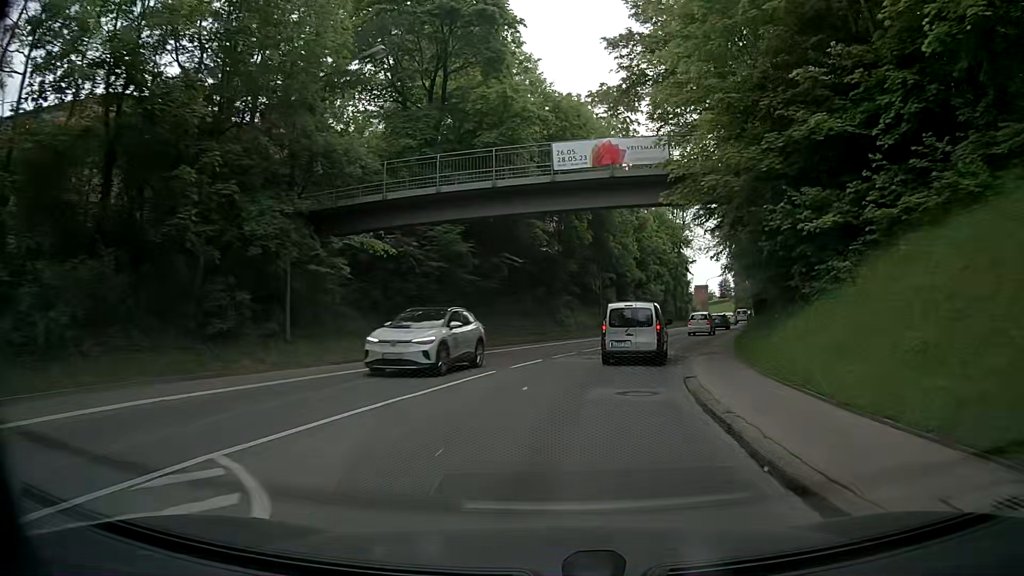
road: secondary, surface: asphalt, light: Day
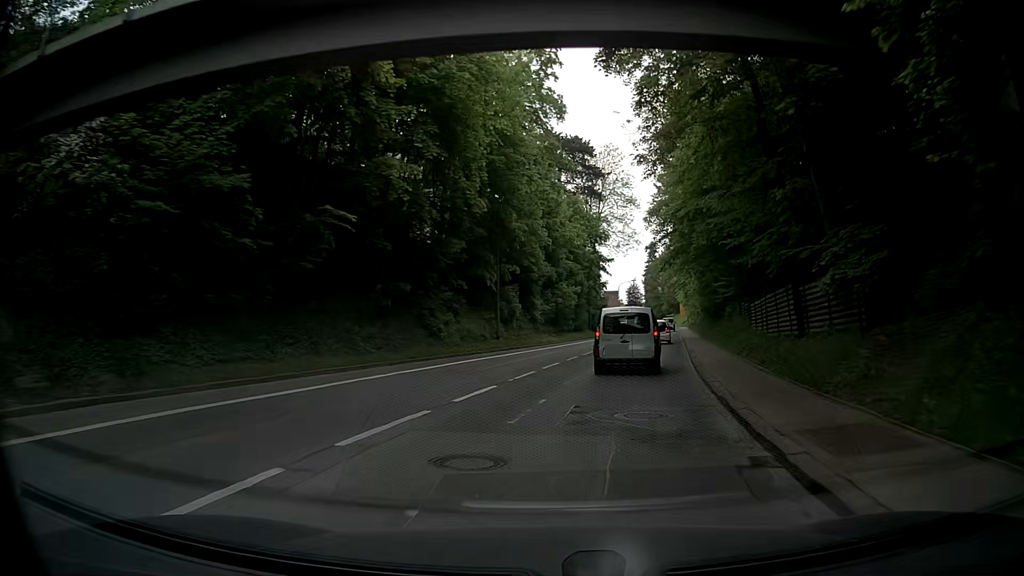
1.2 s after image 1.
(+1.4, +15.5) m; +9°
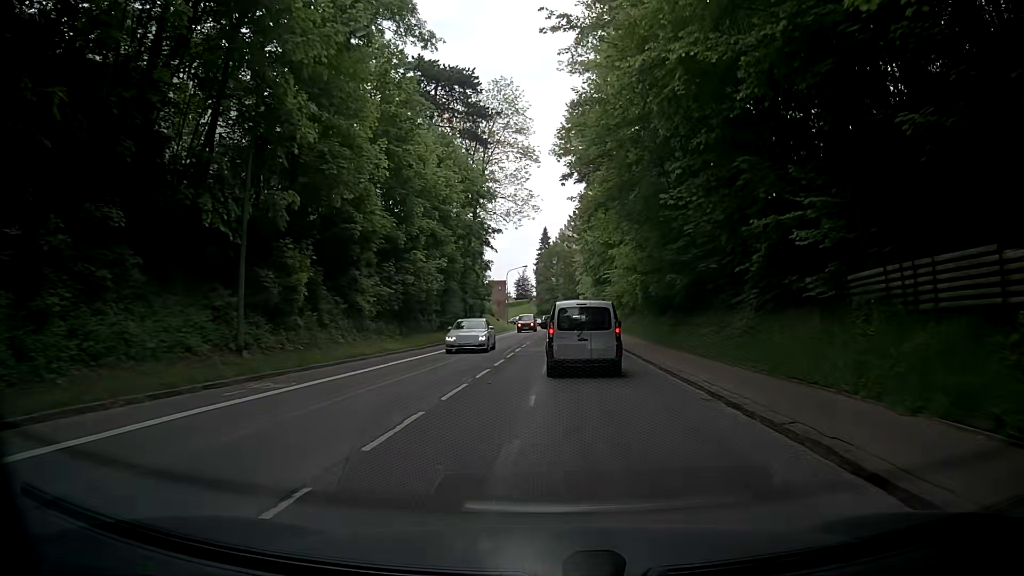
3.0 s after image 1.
(+1.9, +22.4) m; +9°
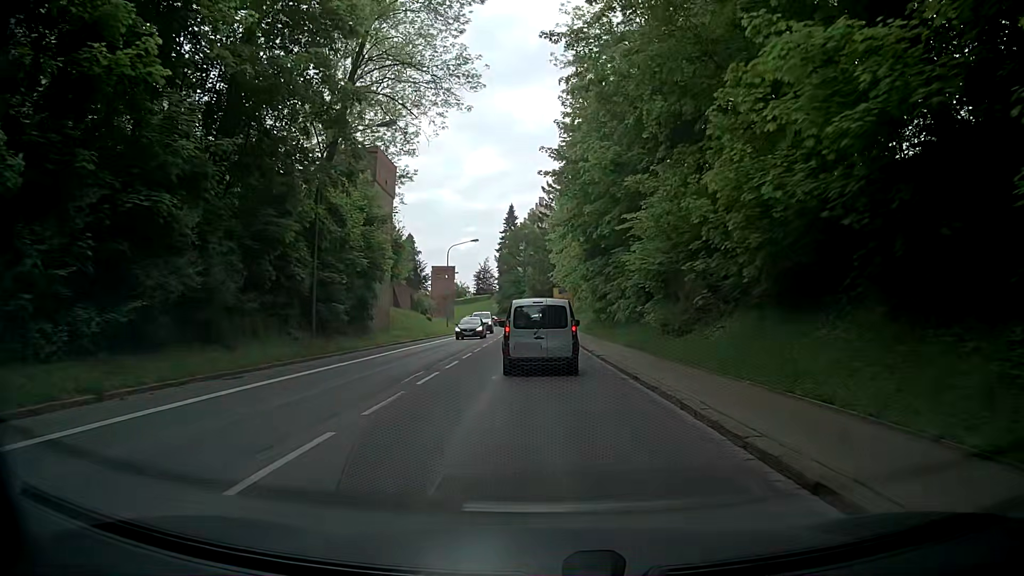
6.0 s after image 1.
(+1.5, +33.1) m; +2°
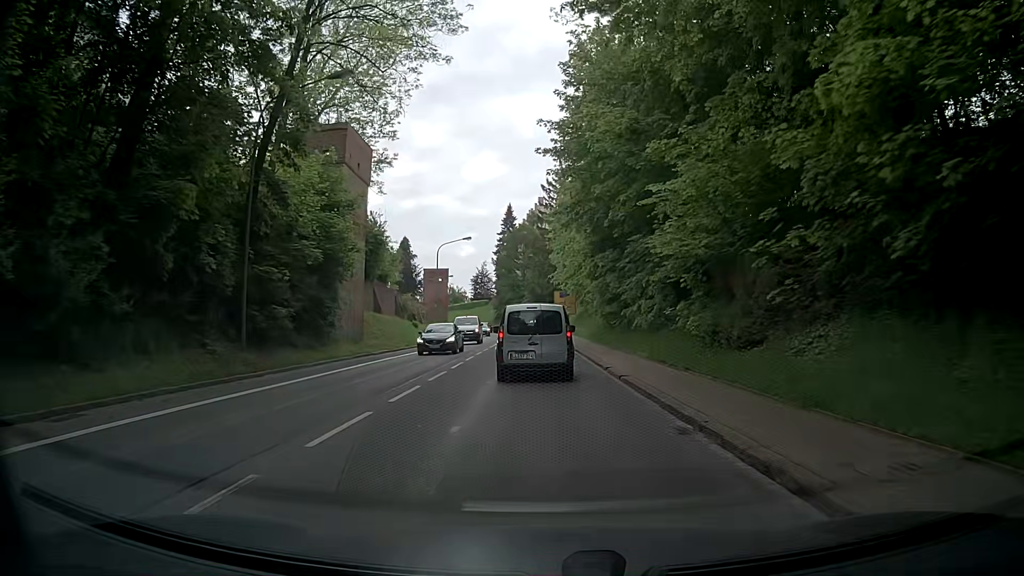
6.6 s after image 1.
(+0.1, +6.6) m; +1°
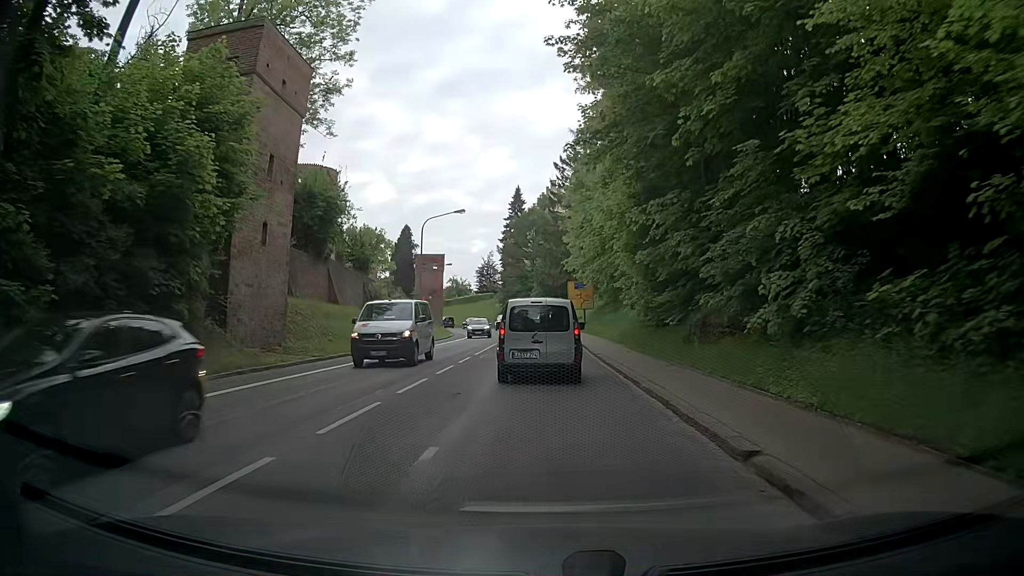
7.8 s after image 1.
(-0.1, +13.0) m; +1°
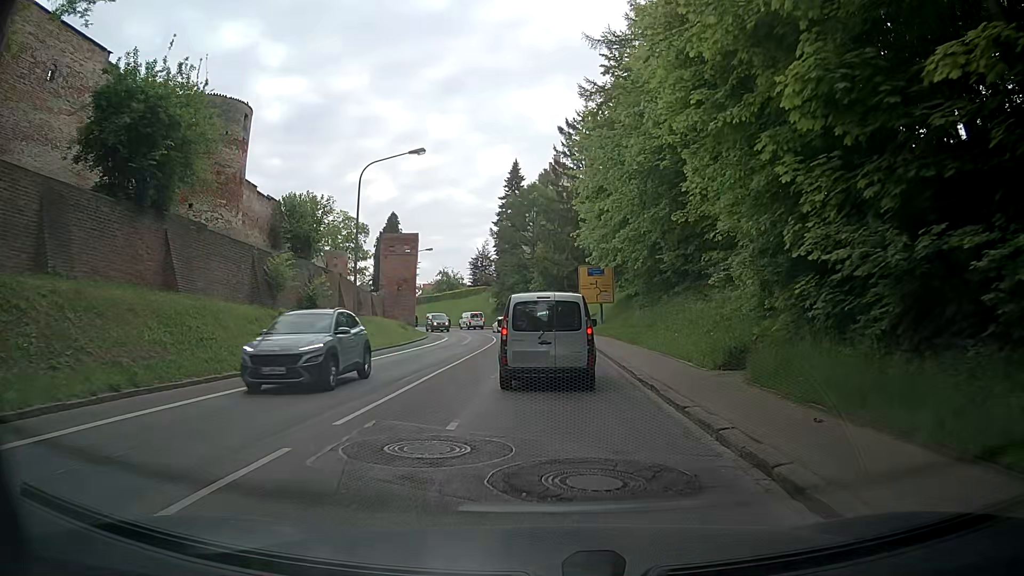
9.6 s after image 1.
(-0.6, +17.3) m; -2°
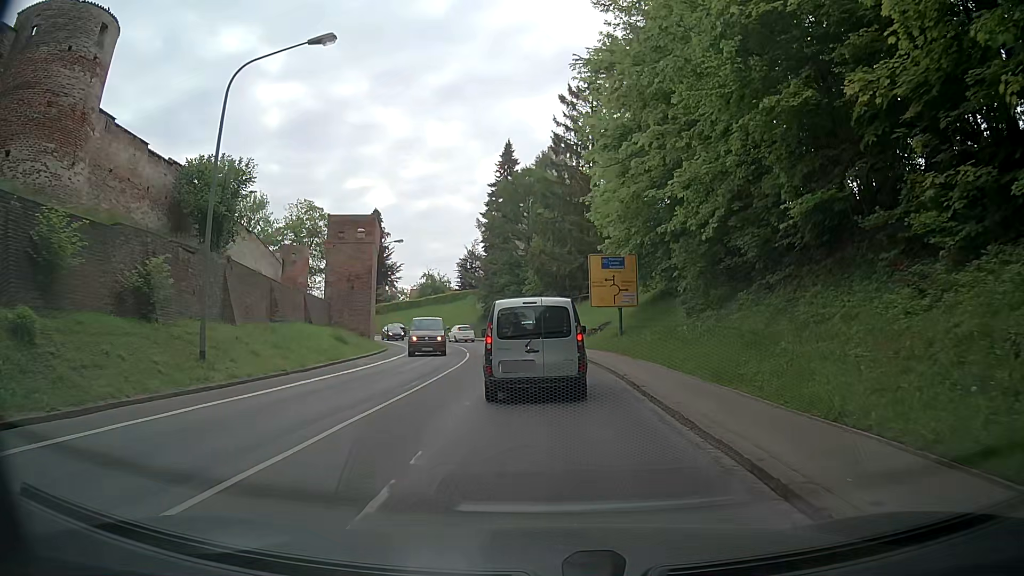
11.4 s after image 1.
(+0.1, +14.3) m; 0°
